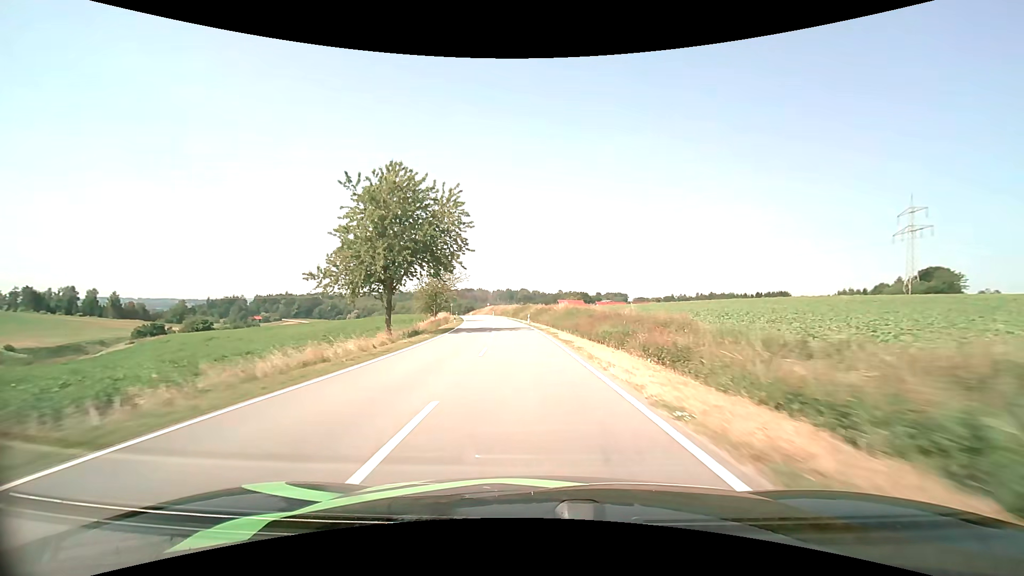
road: tertiary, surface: asphalt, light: Day
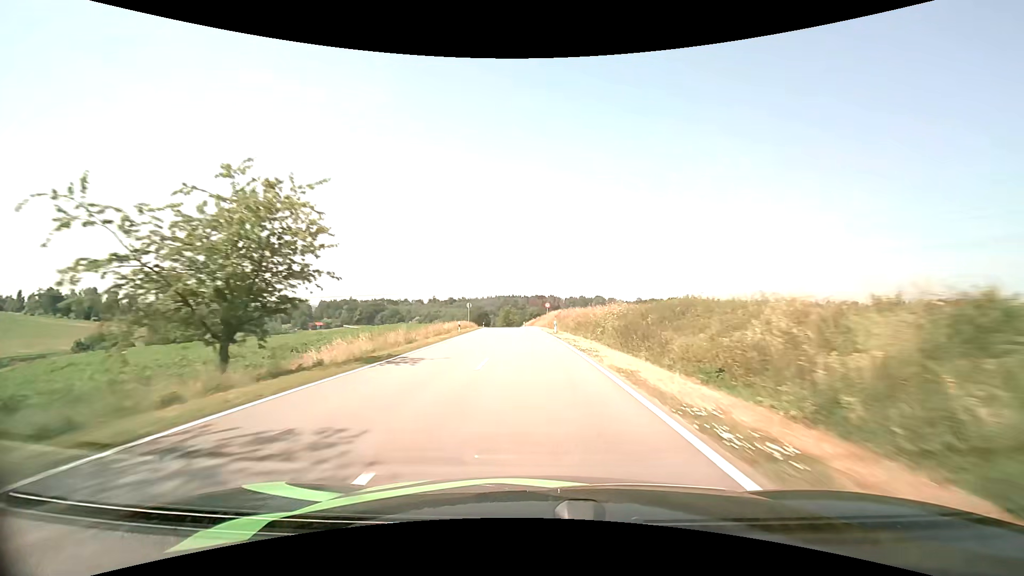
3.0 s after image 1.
(-4.9, +65.5) m; -8°
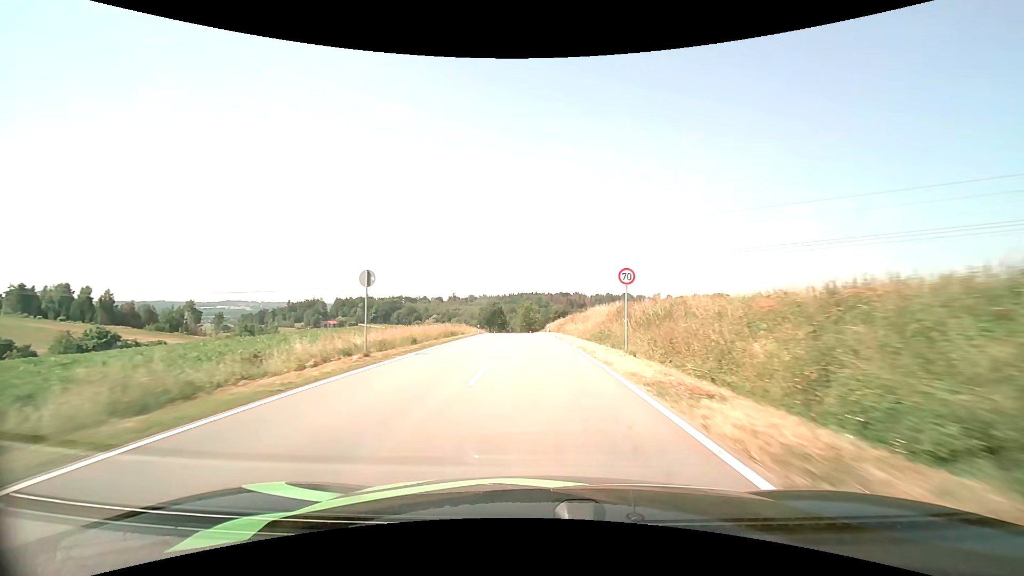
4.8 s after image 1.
(-1.1, +39.7) m; -3°
(0, +10) (0, +20) (0, +30) (-1, +40) (-1, +50) (-1, +60) (-2, +70) (-2, +80) (-3, +90) (-4, +100) m
